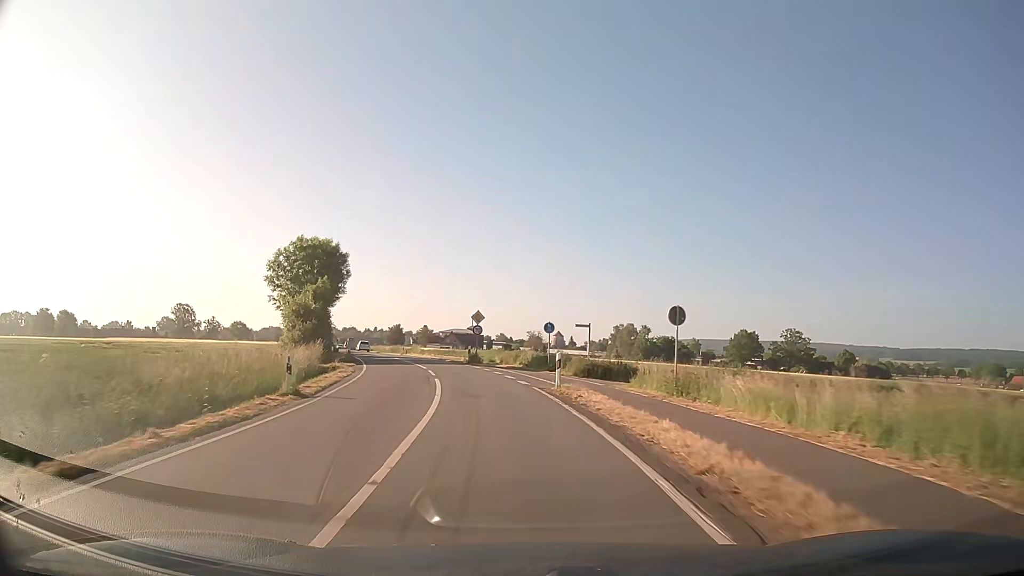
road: secondary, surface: asphalt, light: Day
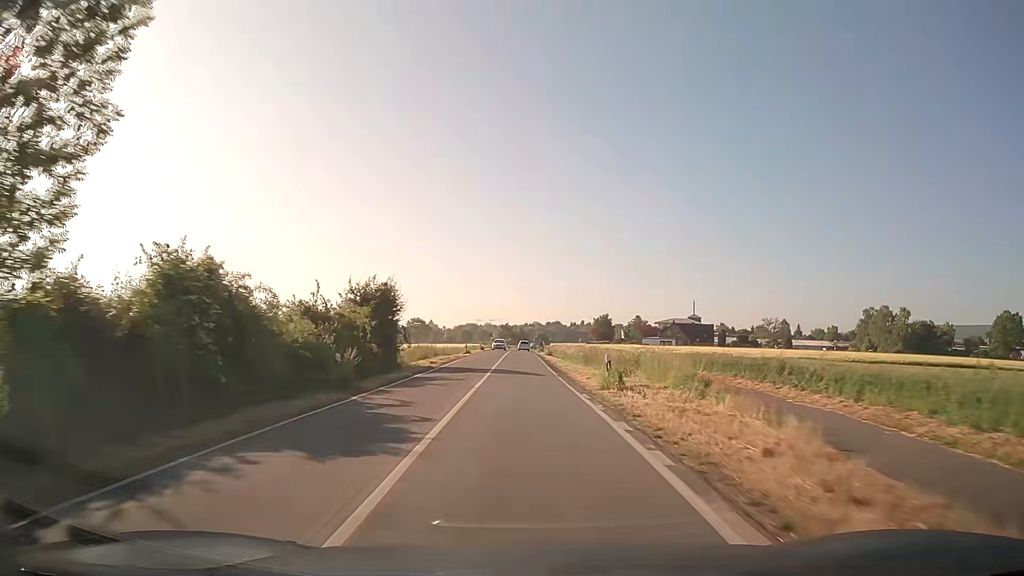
(-9.7, +53.8) m; -18°
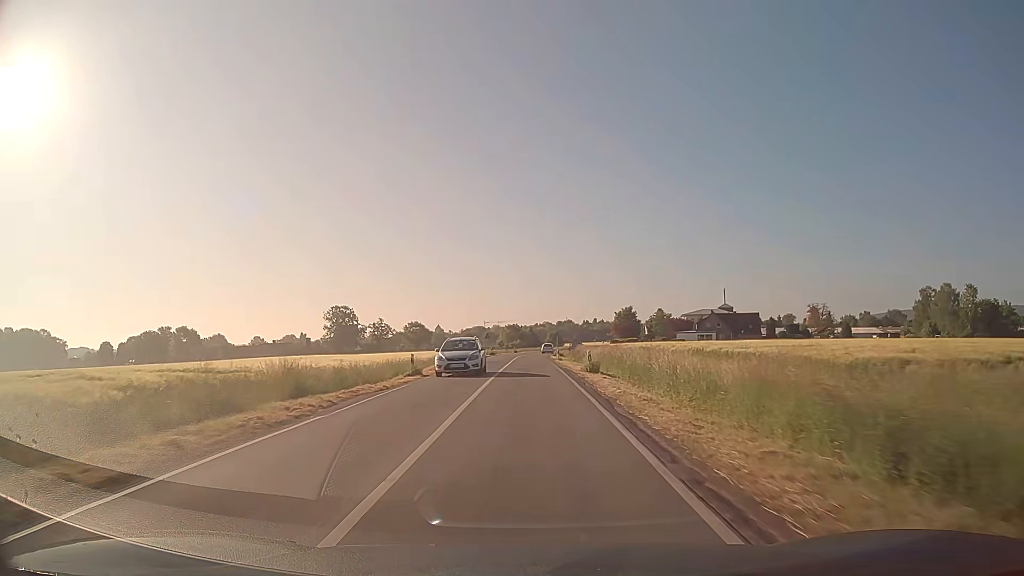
(-0.3, +33.2) m; -1°
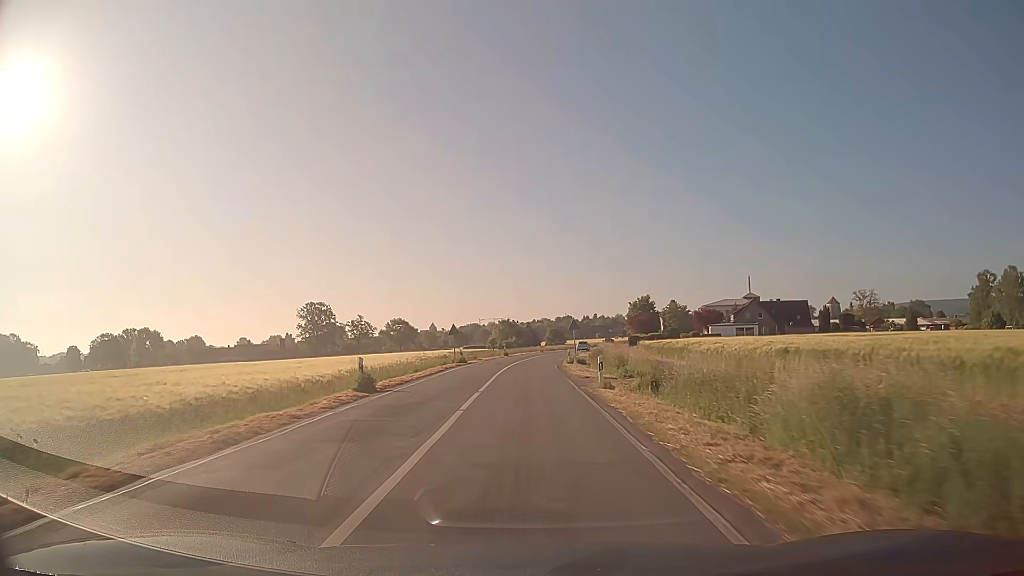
(0.0, +33.2) m; 0°
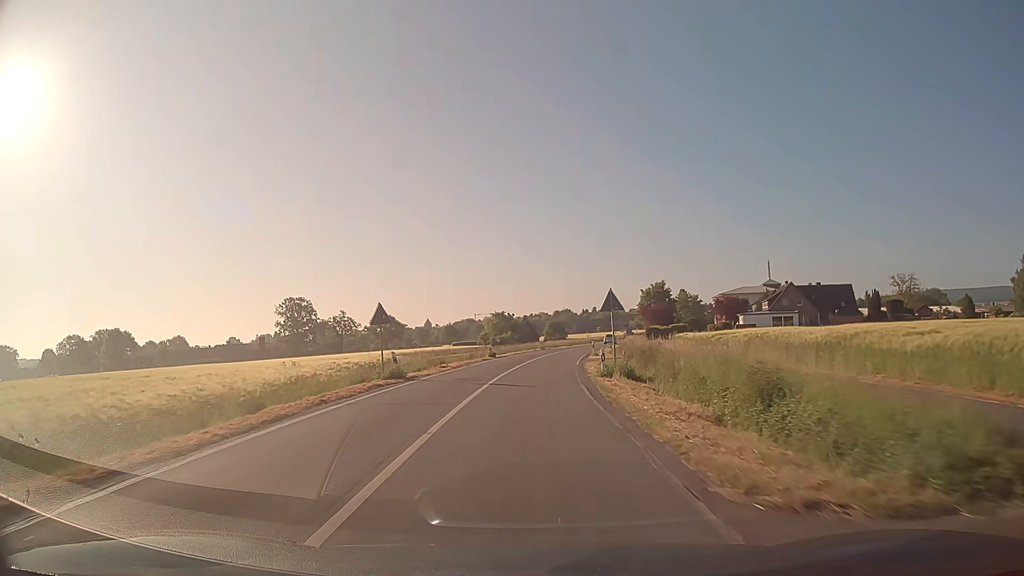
(0.0, +22.1) m; 0°
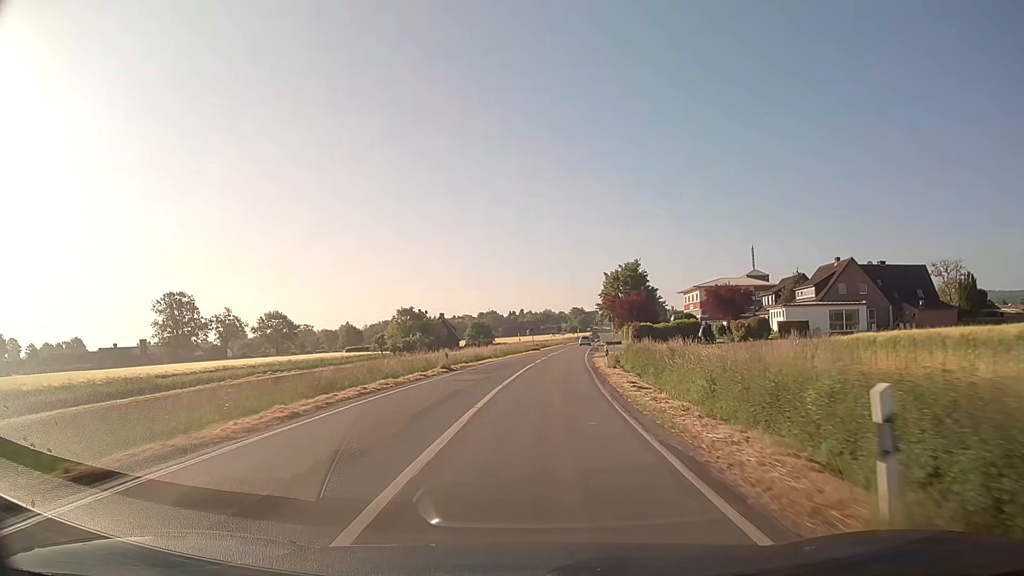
(+1.5, +44.0) m; +6°
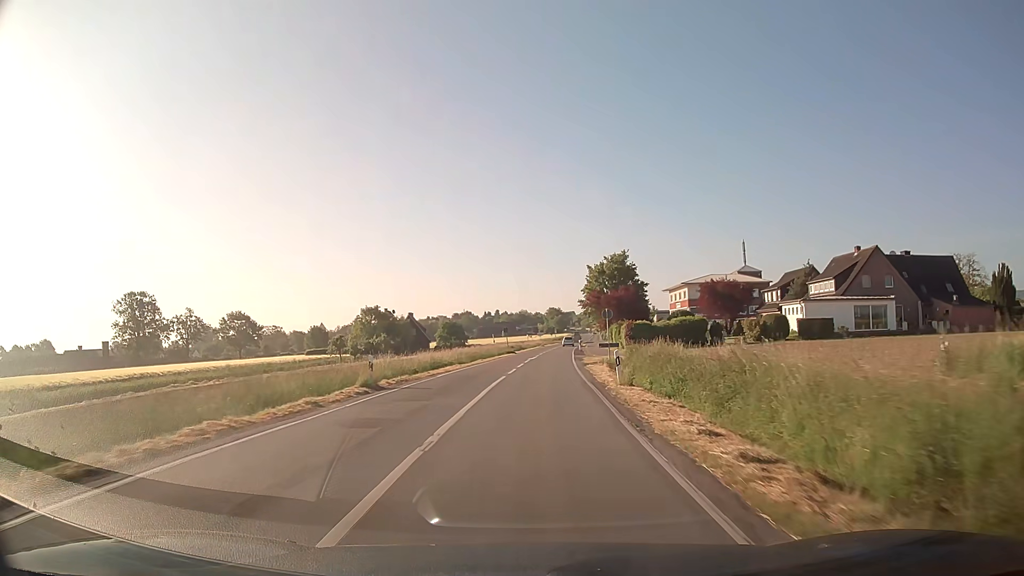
(+0.2, +11.0) m; +2°
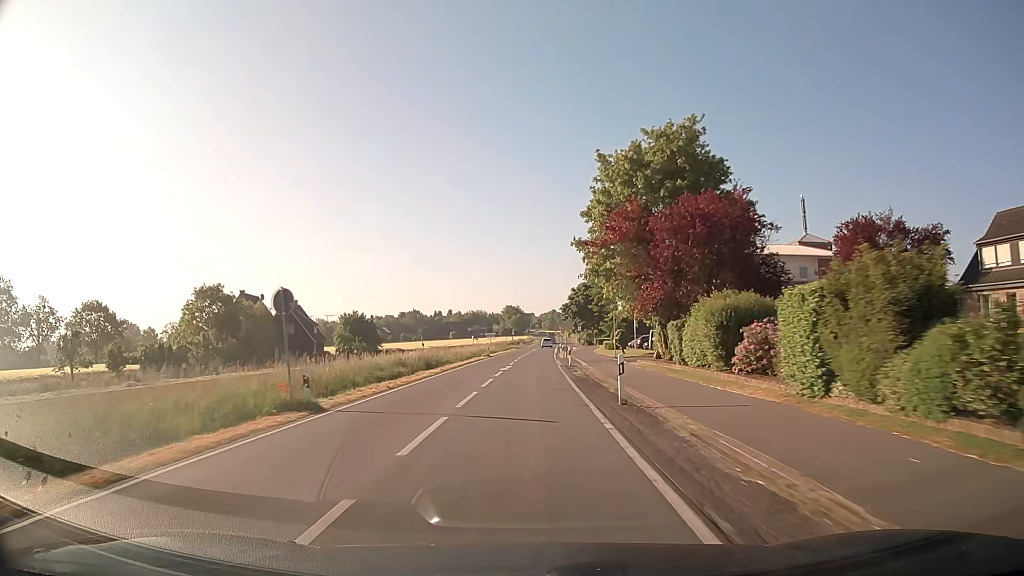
(+2.2, +54.7) m; +4°
(0, +10) (0, +20) (0, +30) (0, +40) (0, +50) (+1, +60) (+1, +70) (+2, +80) (+2, +90) (+2, +100) m
